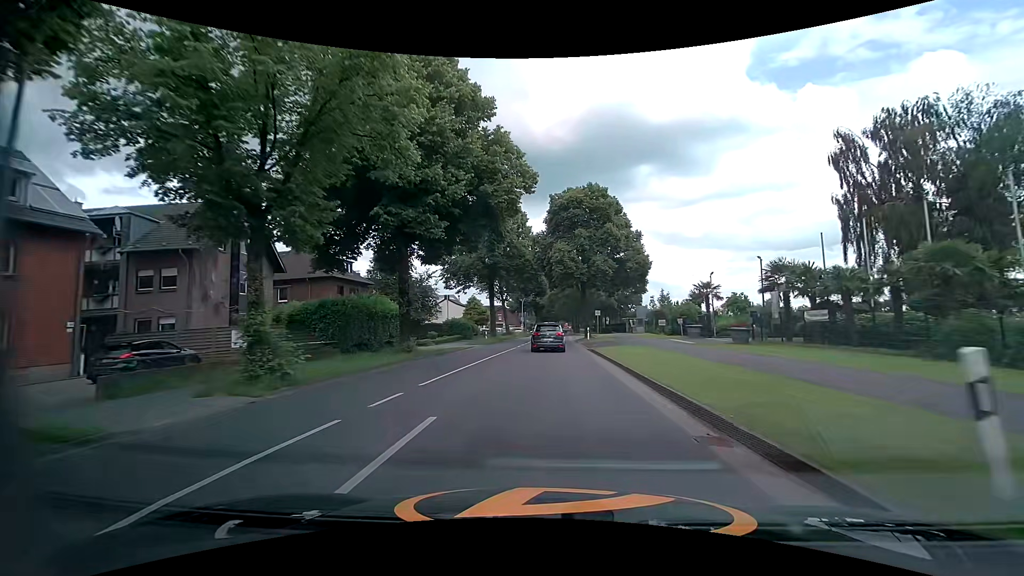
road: tertiary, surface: asphalt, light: Day
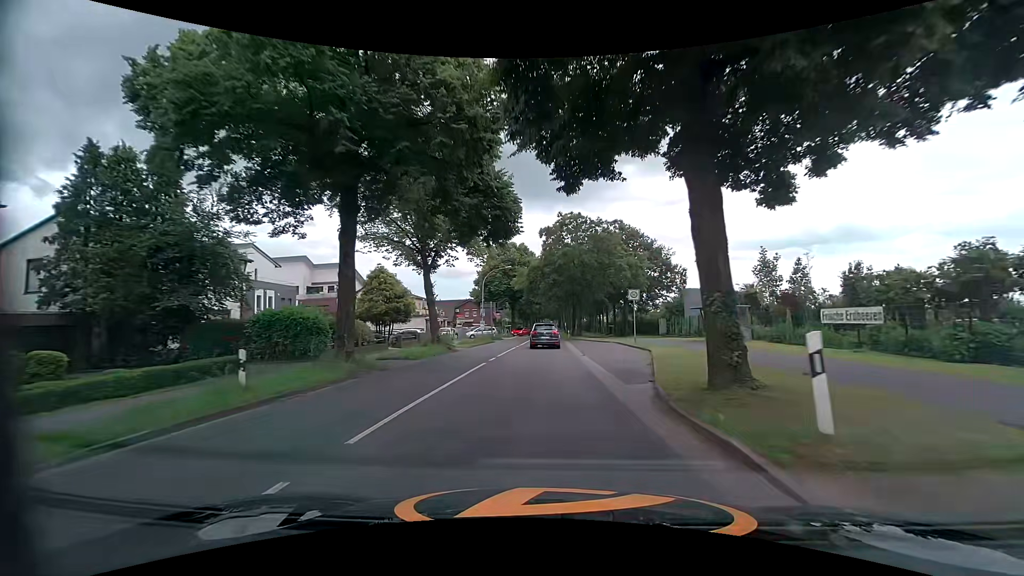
(+0.4, +37.1) m; +2°
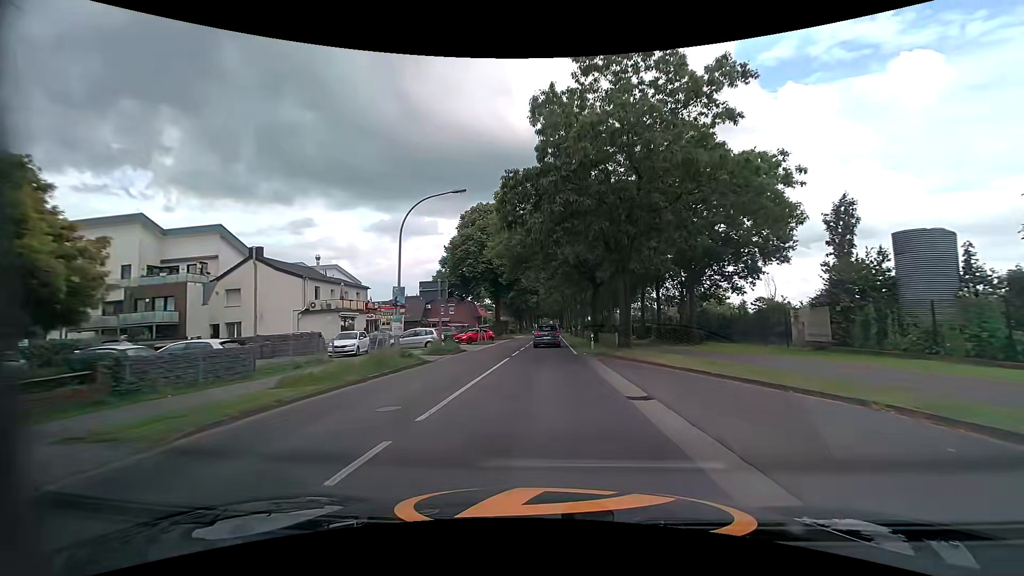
(0.0, +28.6) m; 0°
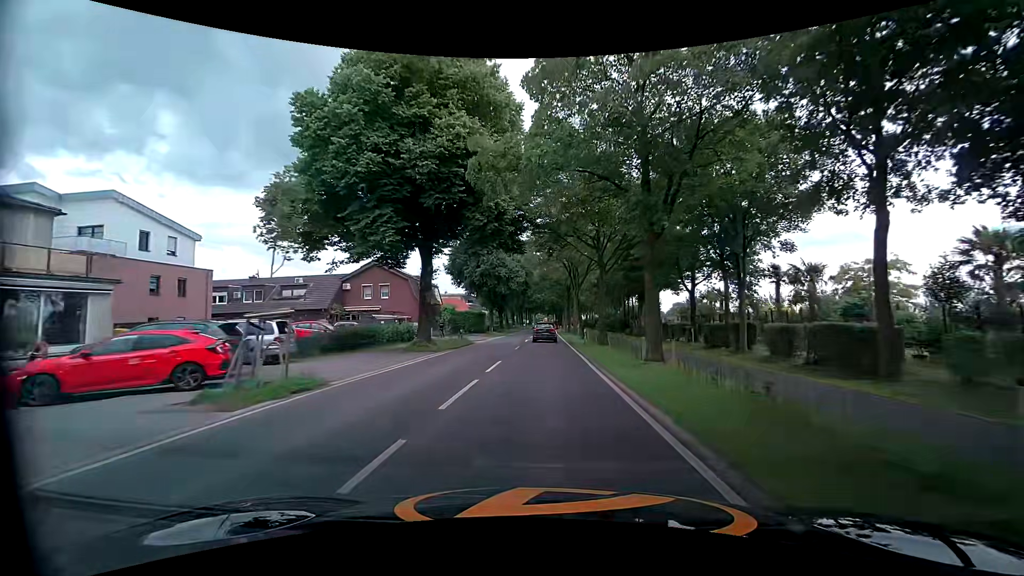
(+0.3, +35.1) m; +1°
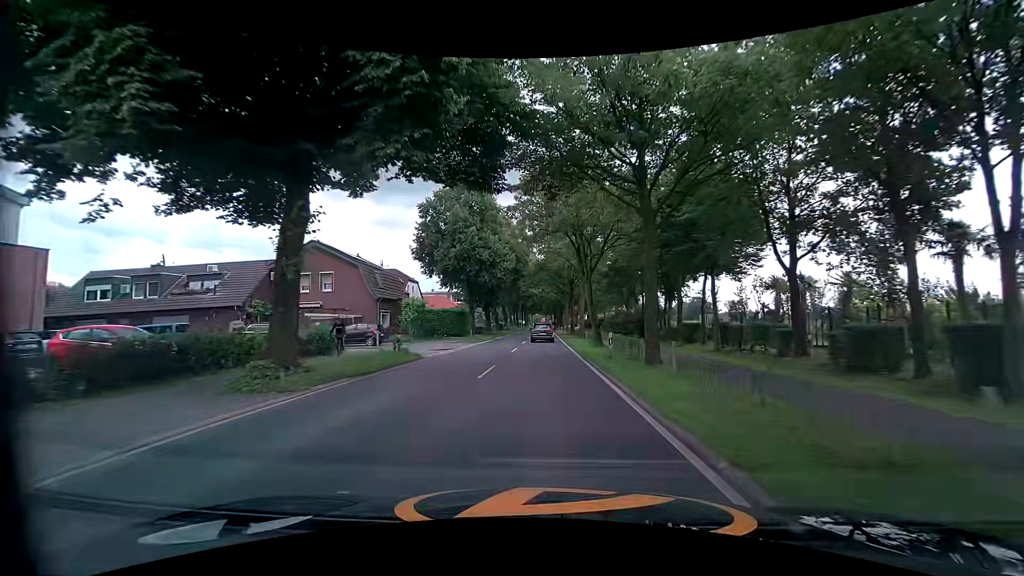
(0.0, +14.0) m; +1°
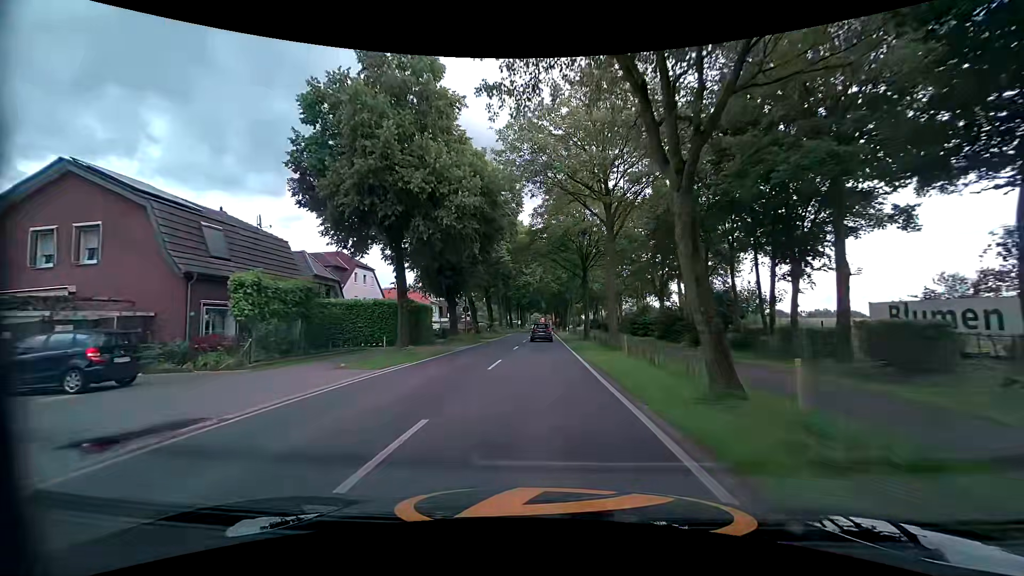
(-0.2, +21.6) m; 0°
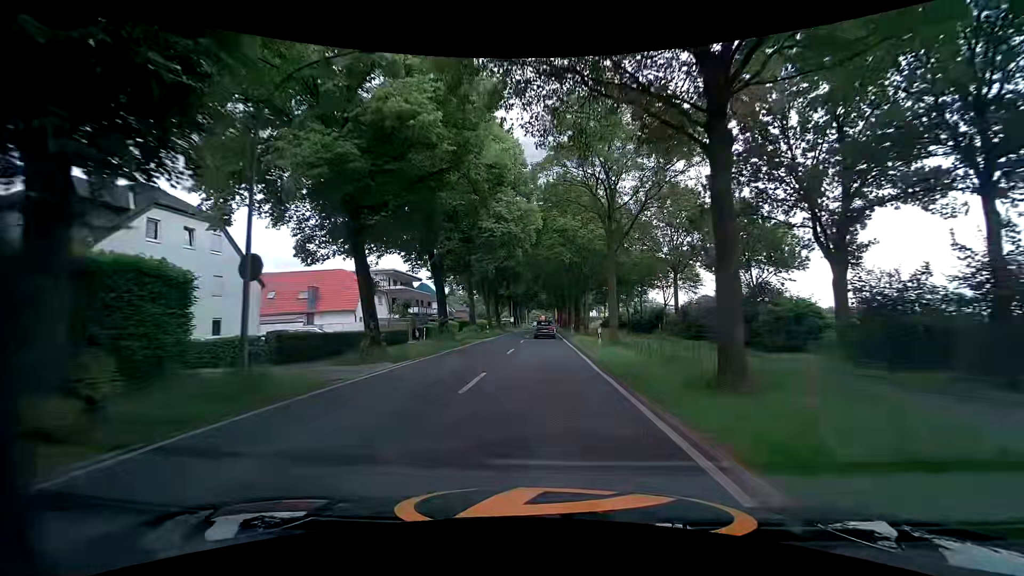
(-0.4, +30.2) m; 0°
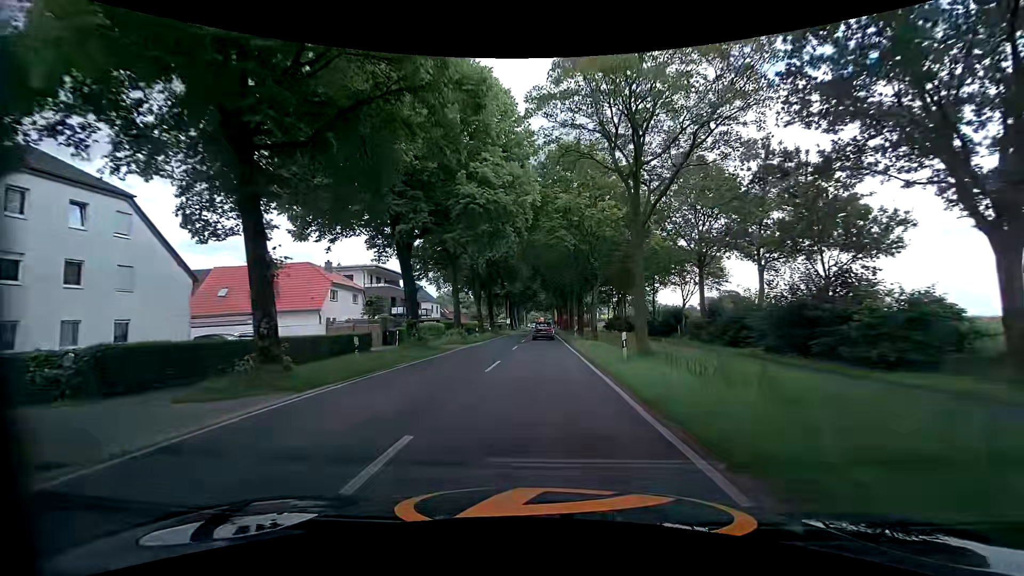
(-0.1, +7.3) m; -1°
(0, +10) (0, +20) (0, +30) (0, +40) (0, +50) (0, +60) (0, +70) (0, +80) (0, +90) (0, +100) m
